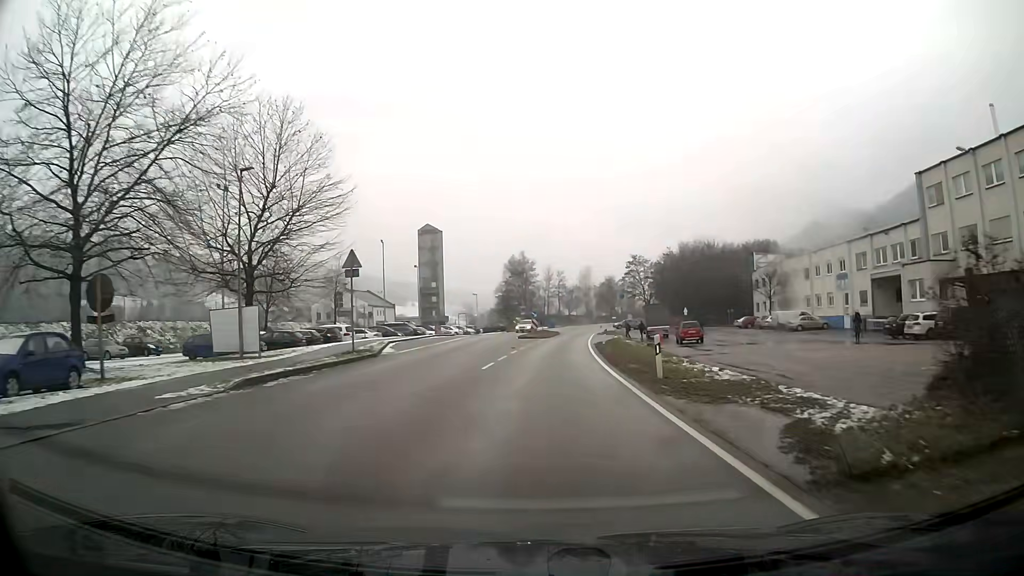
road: primary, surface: asphalt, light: Day
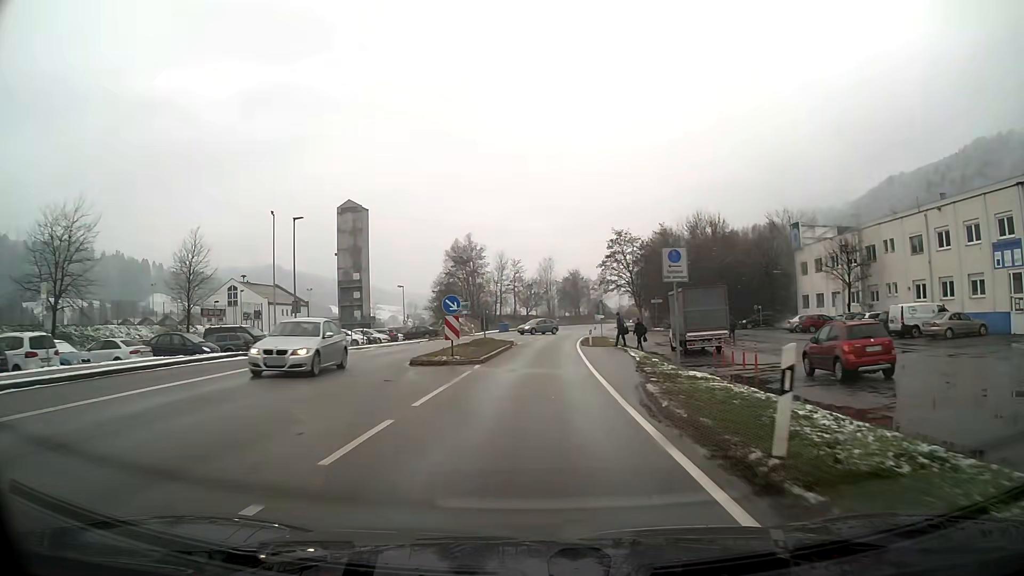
(+1.1, +31.1) m; +3°
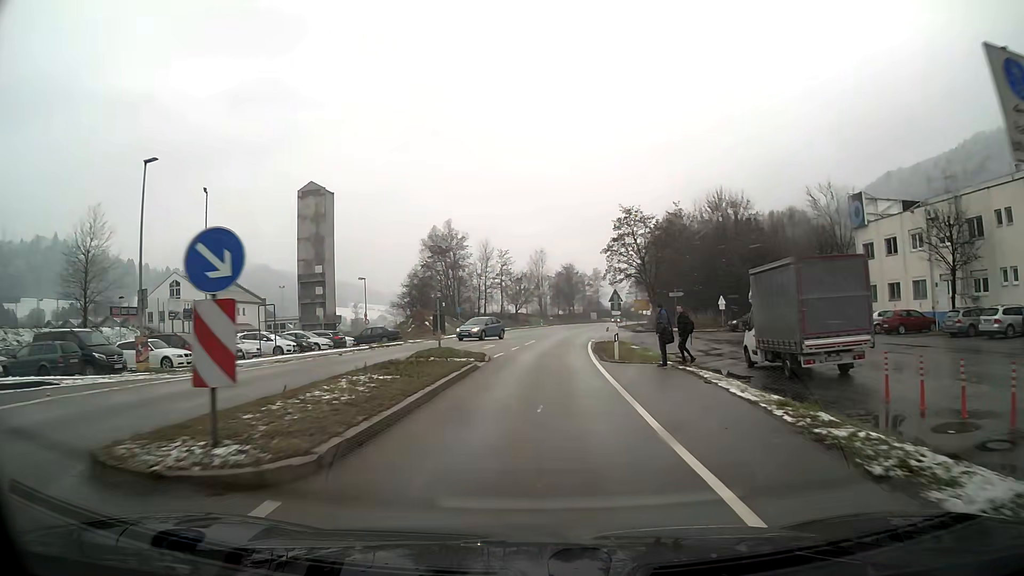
(+0.1, +15.6) m; +1°
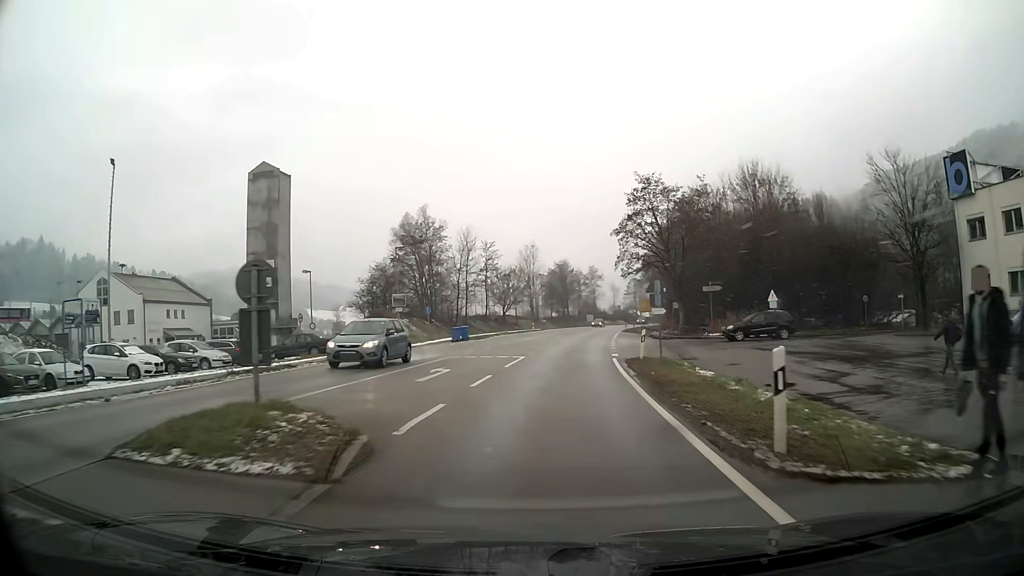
(+0.1, +15.6) m; +1°
